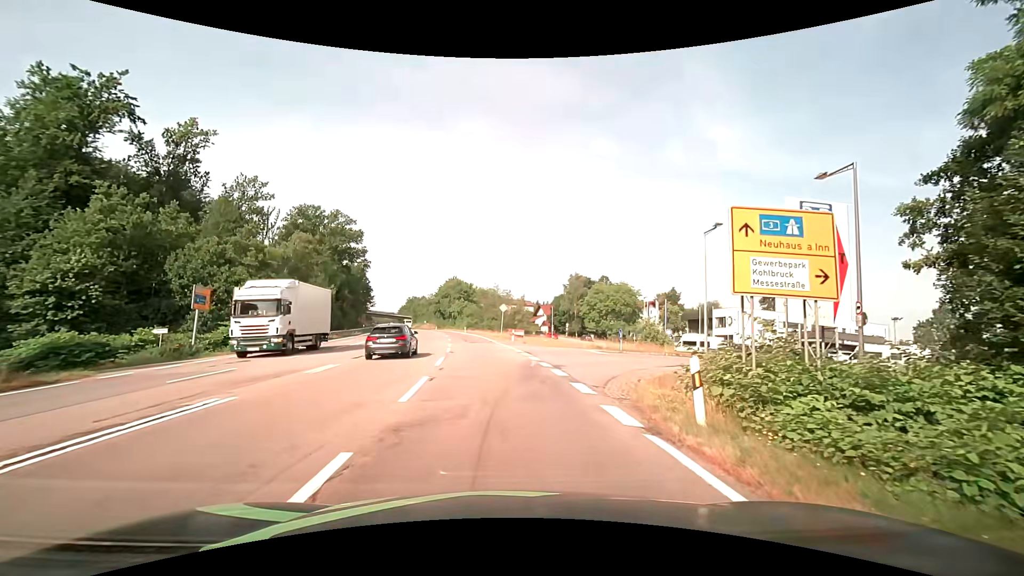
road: secondary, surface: asphalt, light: Day
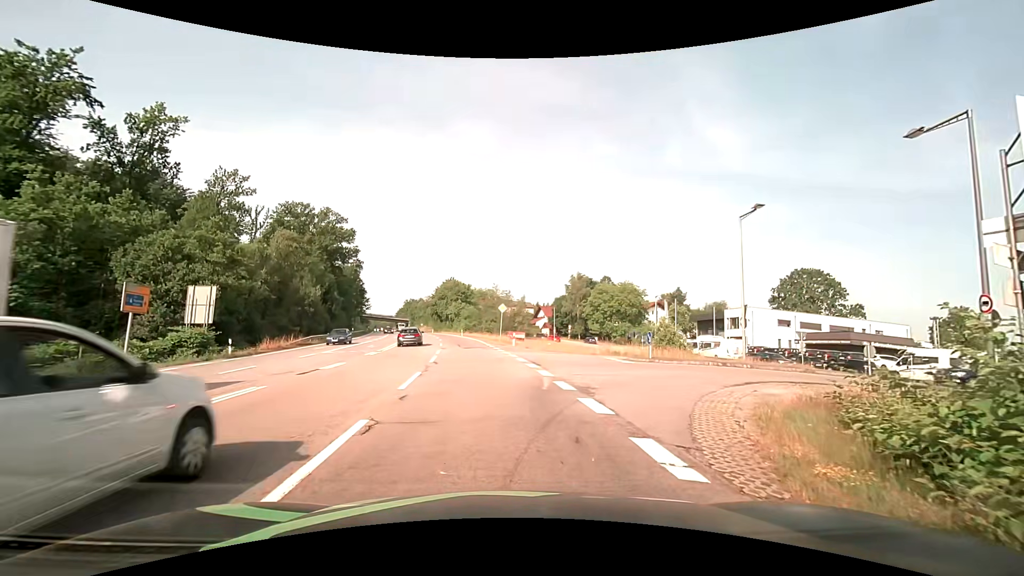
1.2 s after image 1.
(+0.1, +5.5) m; +1°
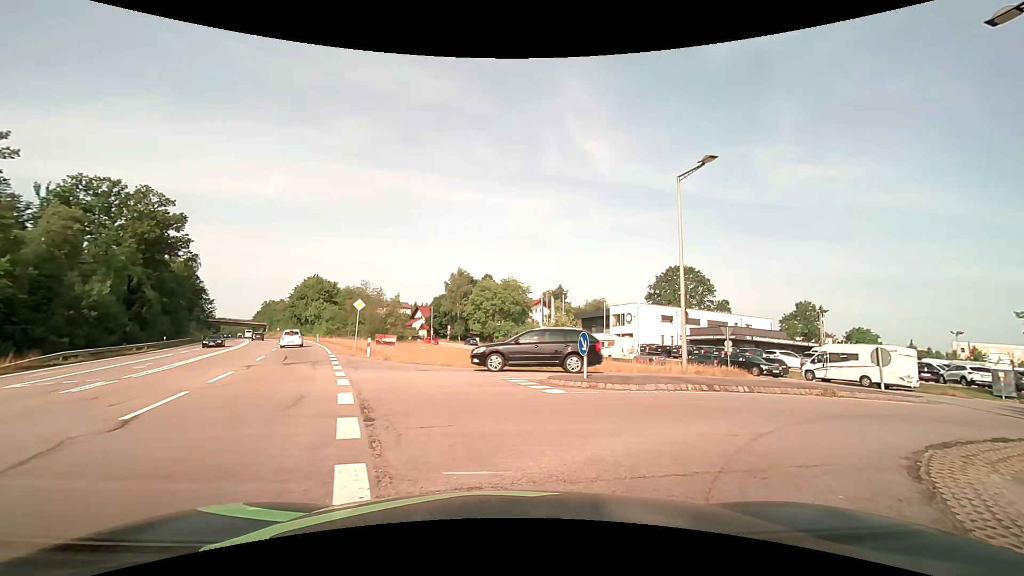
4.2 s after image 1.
(+0.9, +9.9) m; +13°
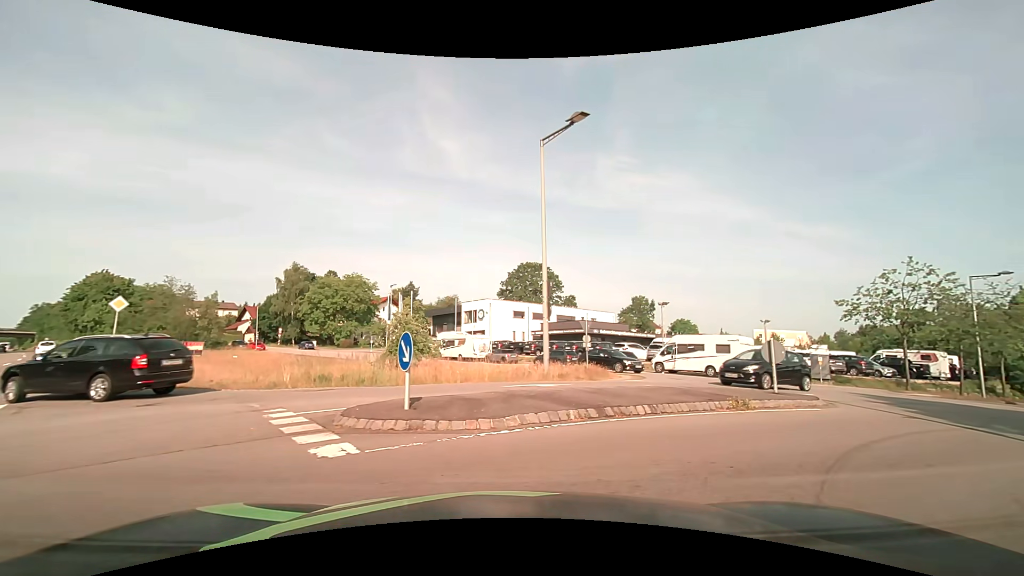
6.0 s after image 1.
(+0.8, +5.0) m; +18°
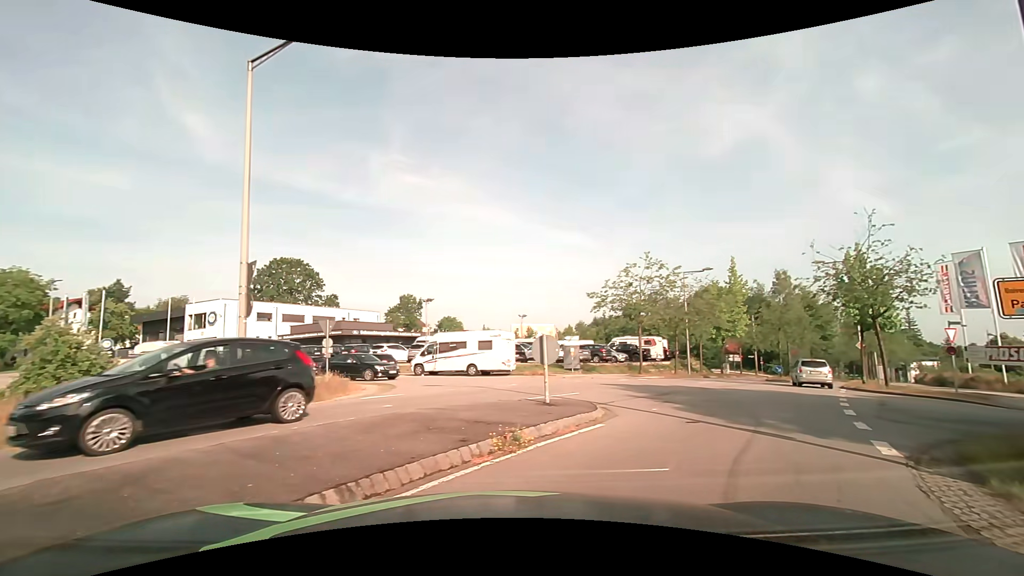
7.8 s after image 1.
(+0.9, +4.4) m; +25°
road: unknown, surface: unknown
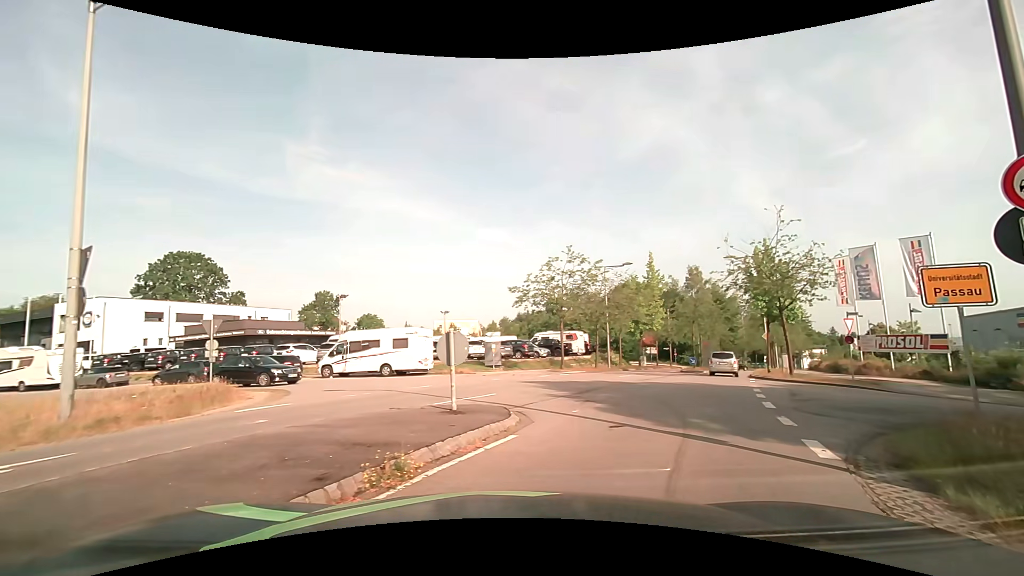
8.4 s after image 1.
(+0.1, +1.4) m; +9°
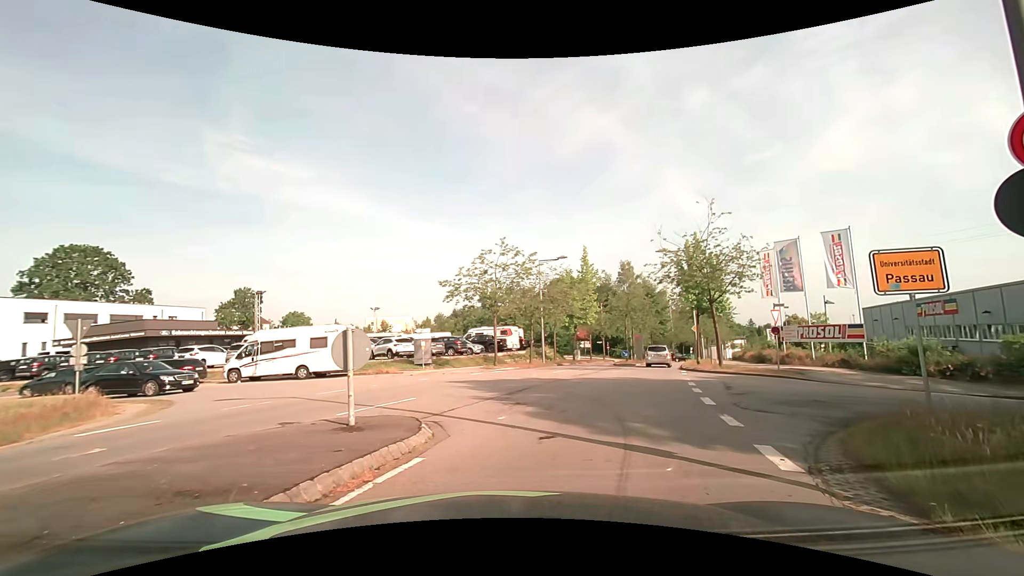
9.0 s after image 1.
(+0.1, +1.4) m; +7°
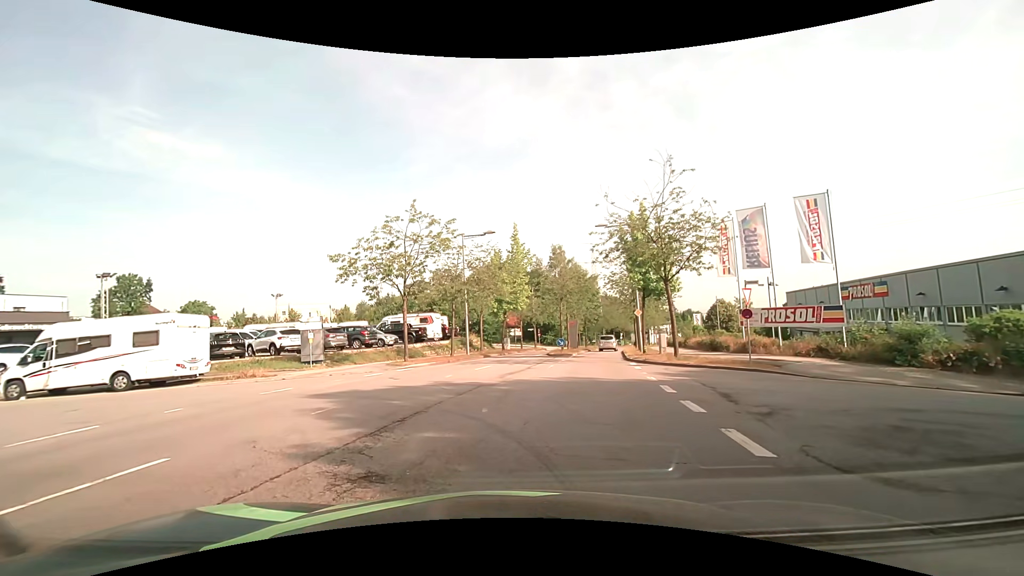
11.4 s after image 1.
(+0.6, +5.9) m; +8°
